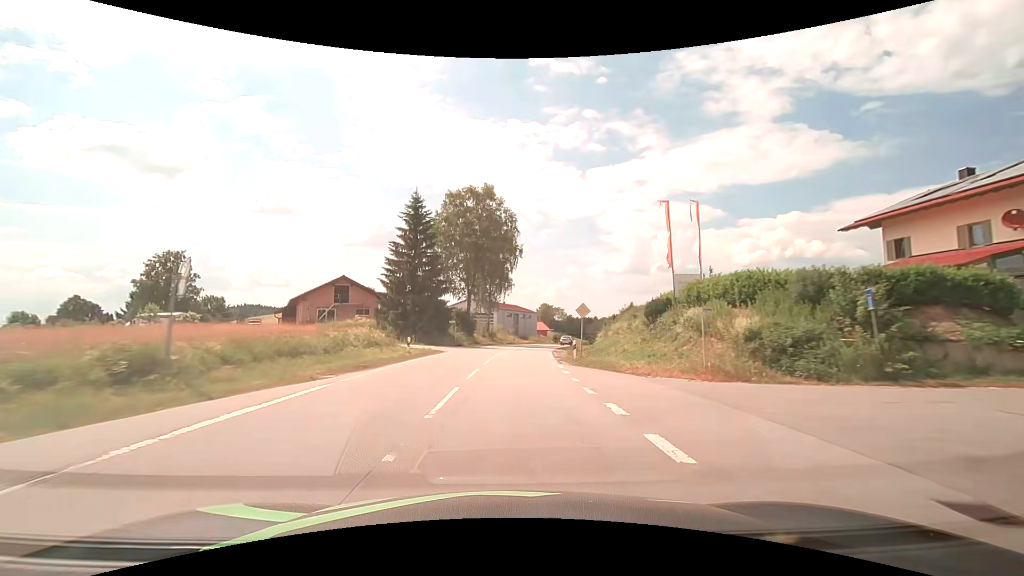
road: secondary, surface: asphalt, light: Day
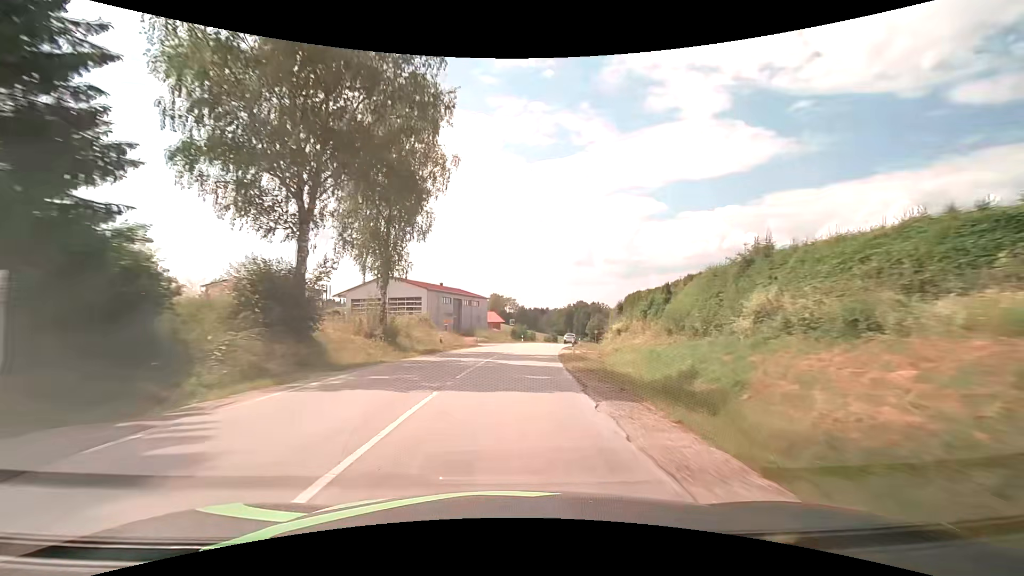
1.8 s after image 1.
(+1.9, +37.7) m; +6°
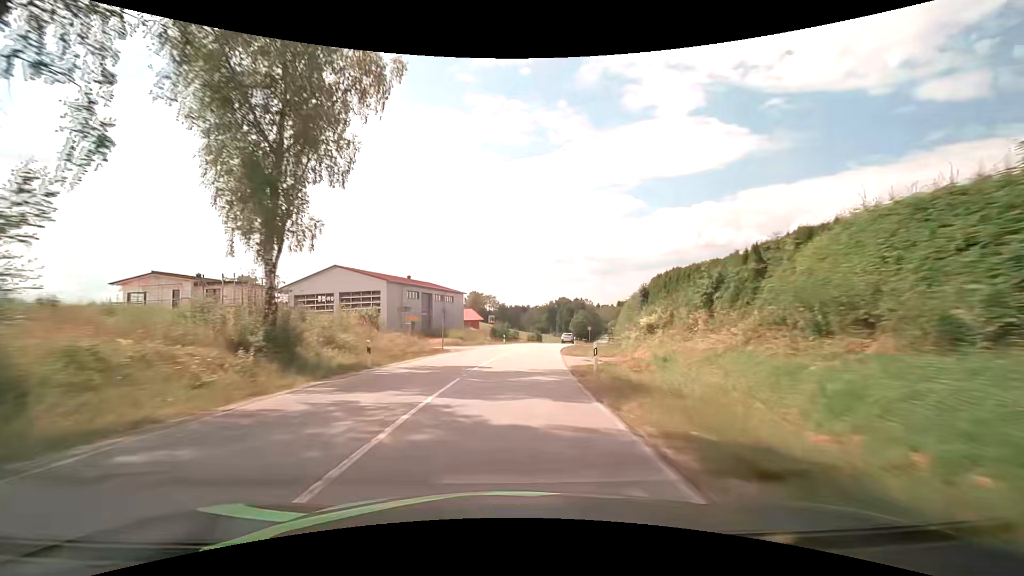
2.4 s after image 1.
(+0.3, +12.6) m; +2°
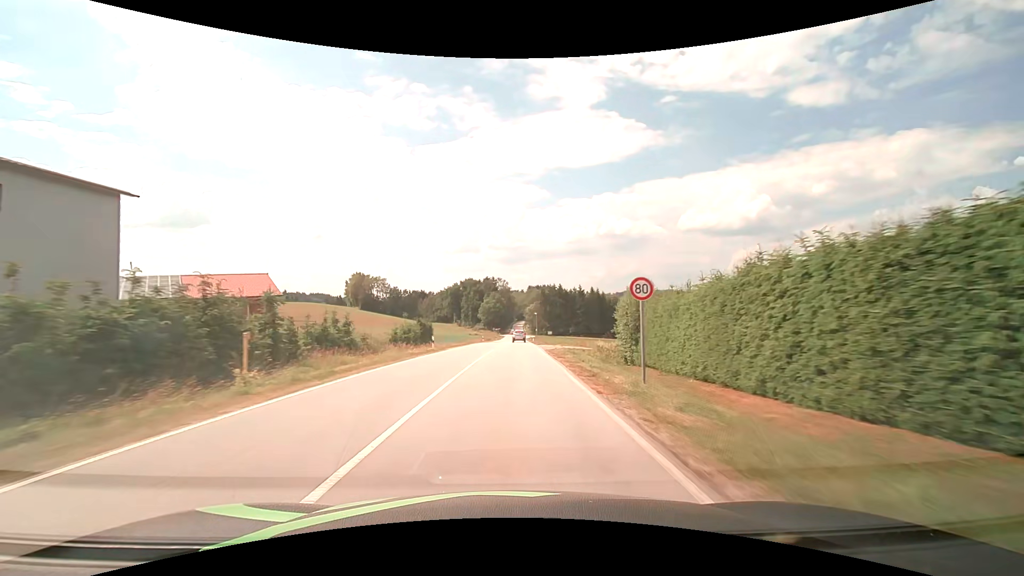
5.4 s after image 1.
(+6.2, +62.2) m; +11°
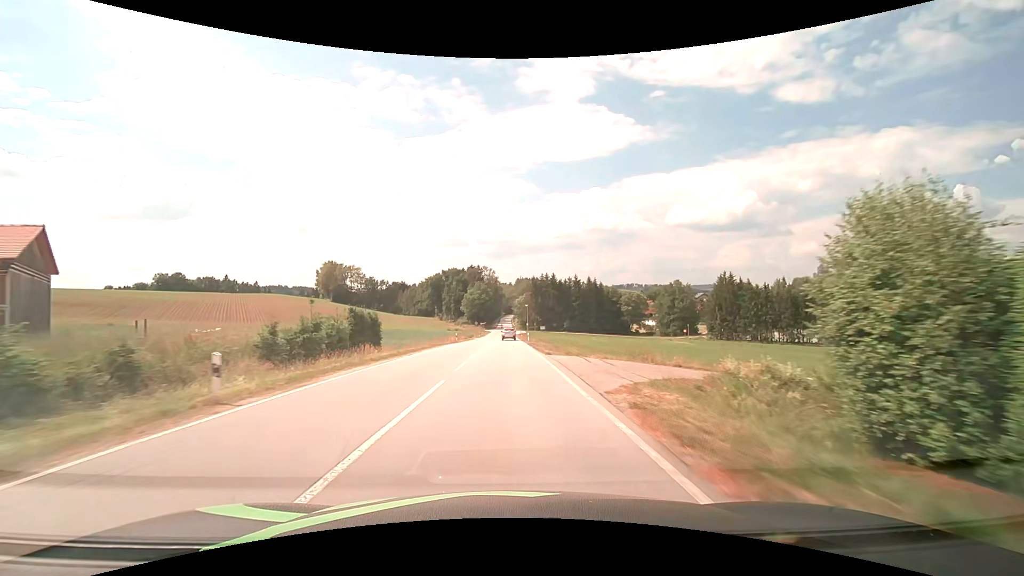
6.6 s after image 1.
(+0.4, +23.6) m; +2°
(0, +10) (0, +20) (0, +30) (0, +40) (0, +50) (0, +60) (0, +70) (0, +80) (0, +90) (0, +100) m
